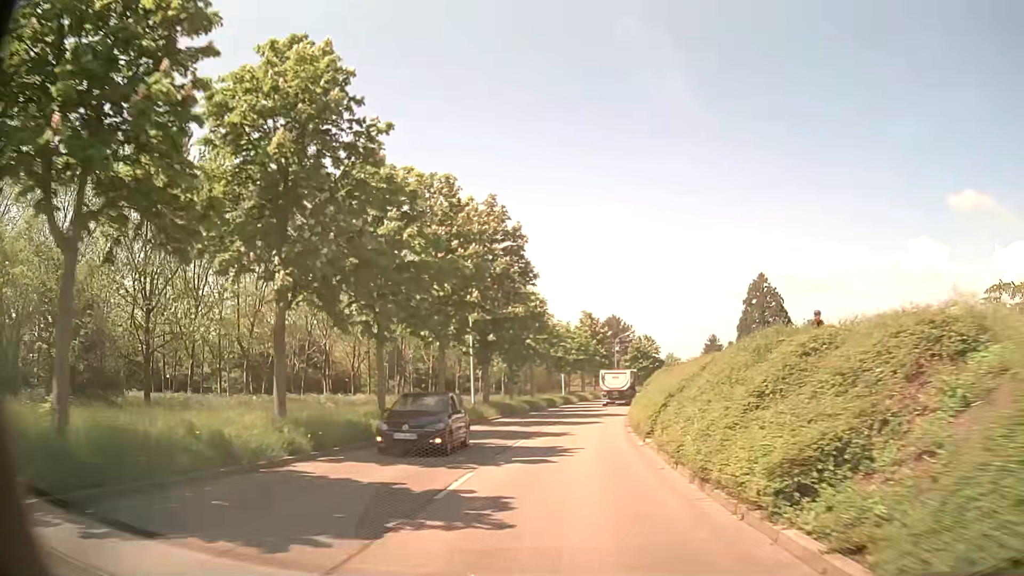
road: tertiary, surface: asphalt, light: Day
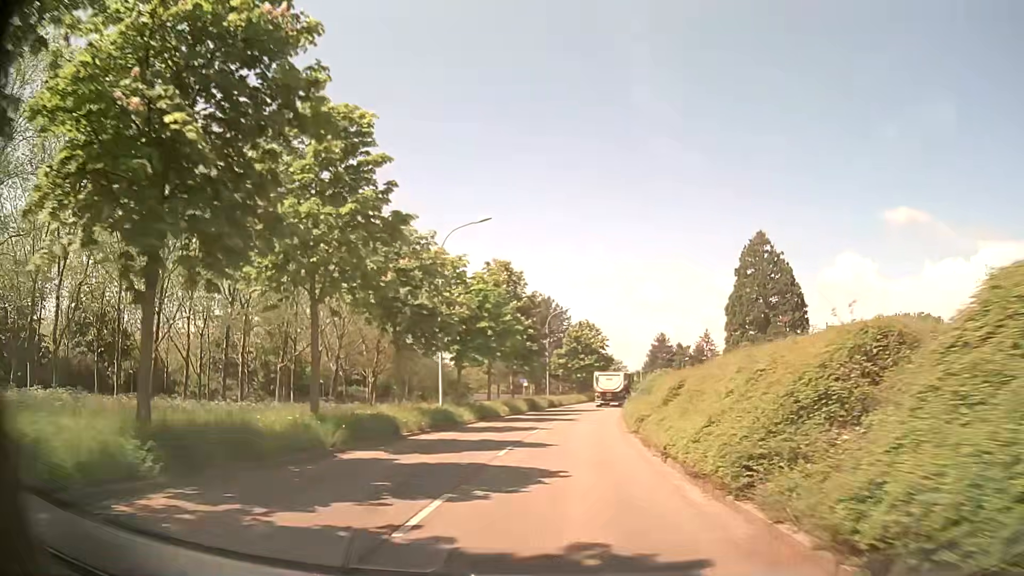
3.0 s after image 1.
(+2.0, +38.1) m; +7°
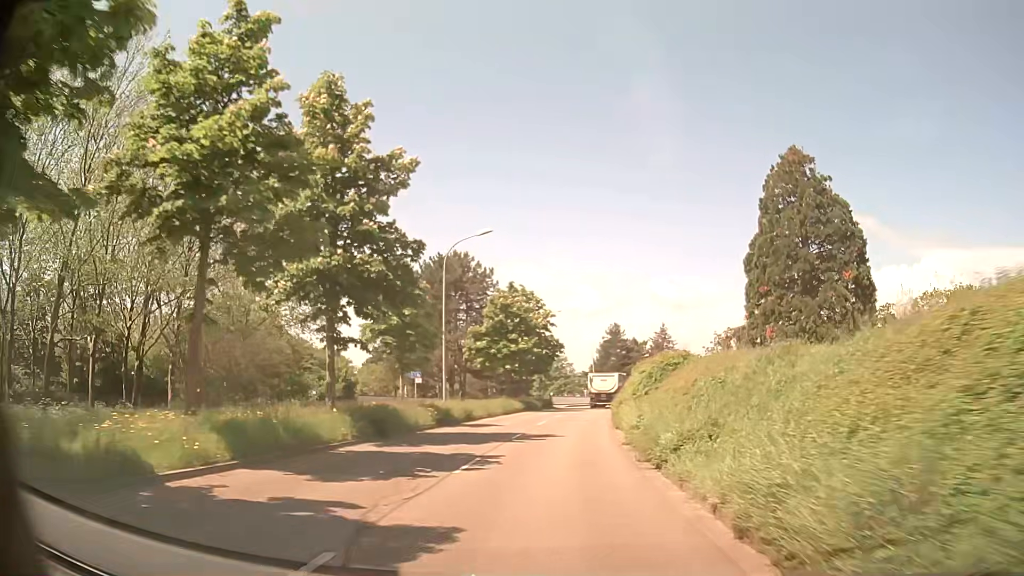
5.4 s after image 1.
(+1.4, +30.5) m; +5°
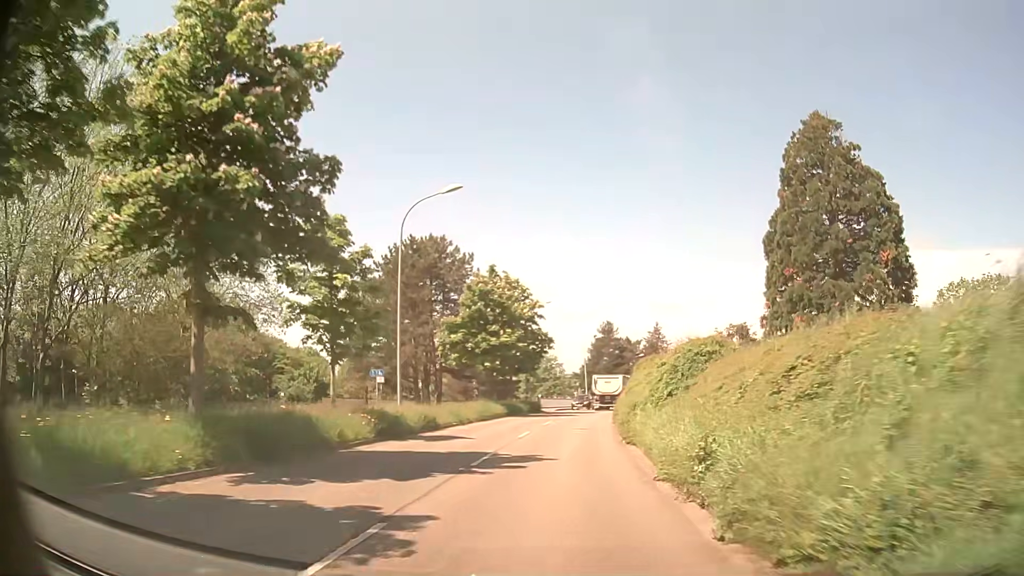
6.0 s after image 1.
(+0.1, +7.4) m; +1°
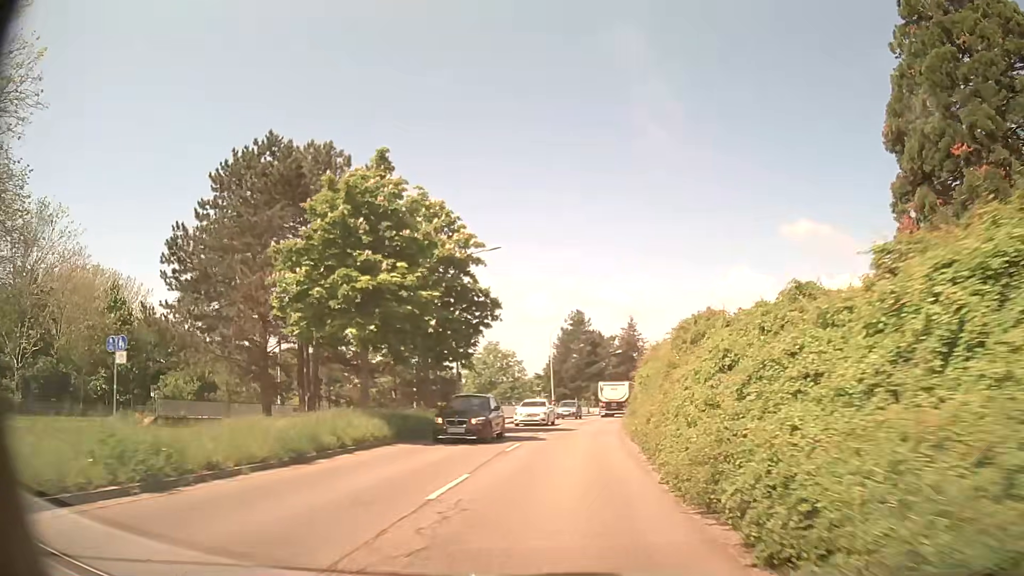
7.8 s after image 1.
(+0.7, +21.9) m; +4°
(0, +10) (0, +20) (+1, +30) (+2, +40) (+3, +50) (+5, +60) (+7, +70) (+9, +79) (+11, +89) (+14, +99) m
